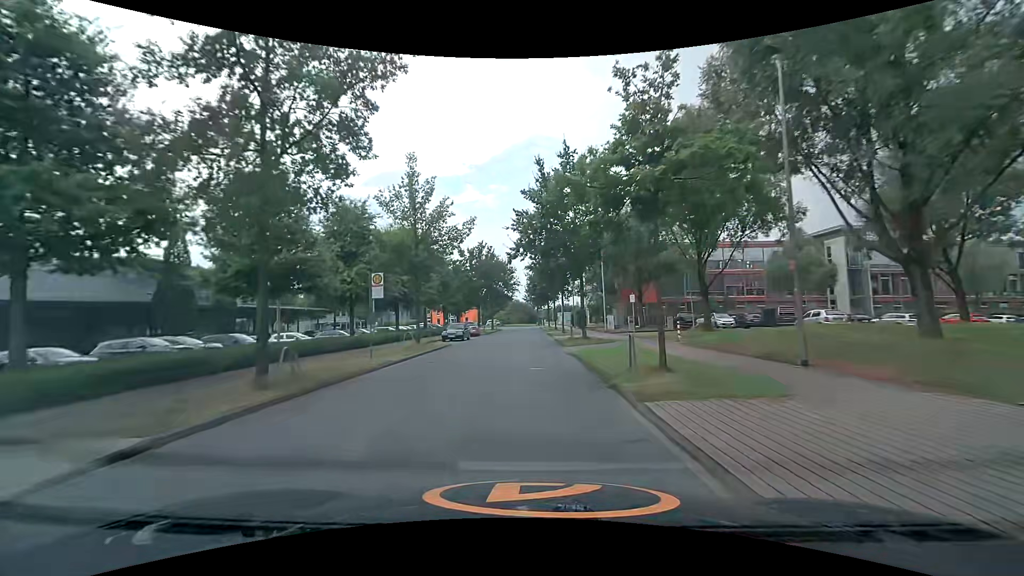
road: unclassified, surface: asphalt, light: Day
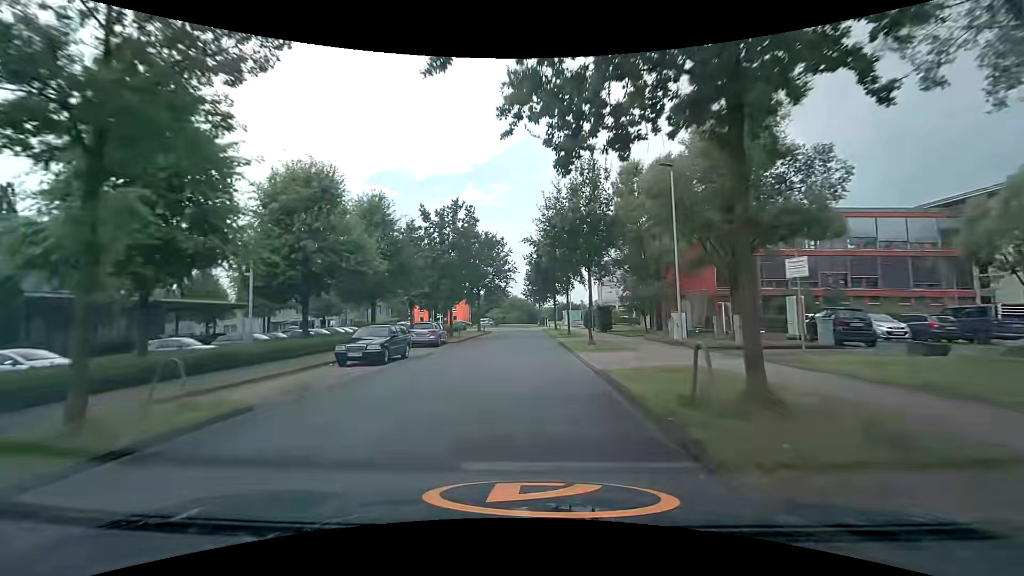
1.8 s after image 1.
(+0.1, +20.9) m; +1°
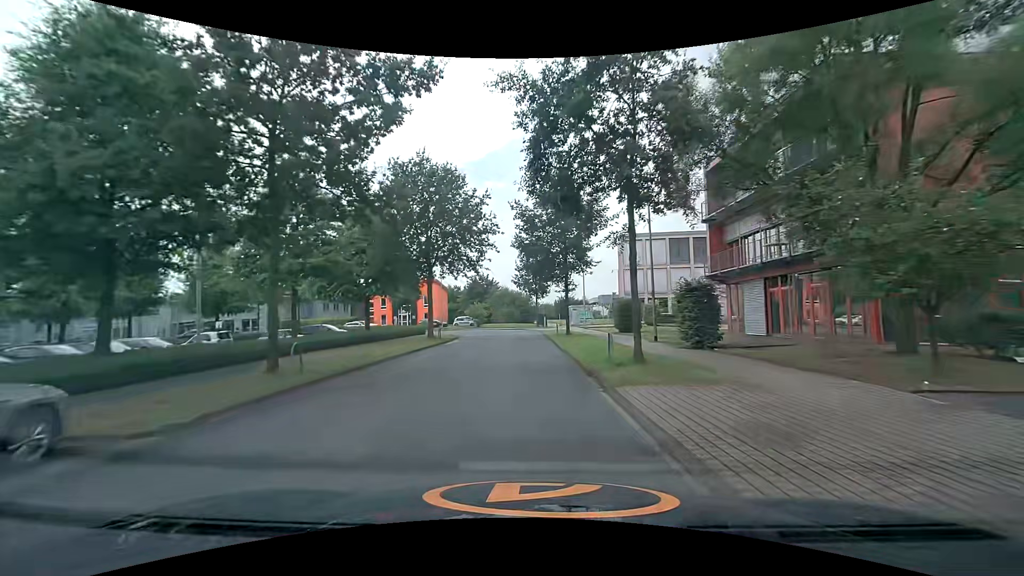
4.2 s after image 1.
(-0.1, +26.4) m; 0°
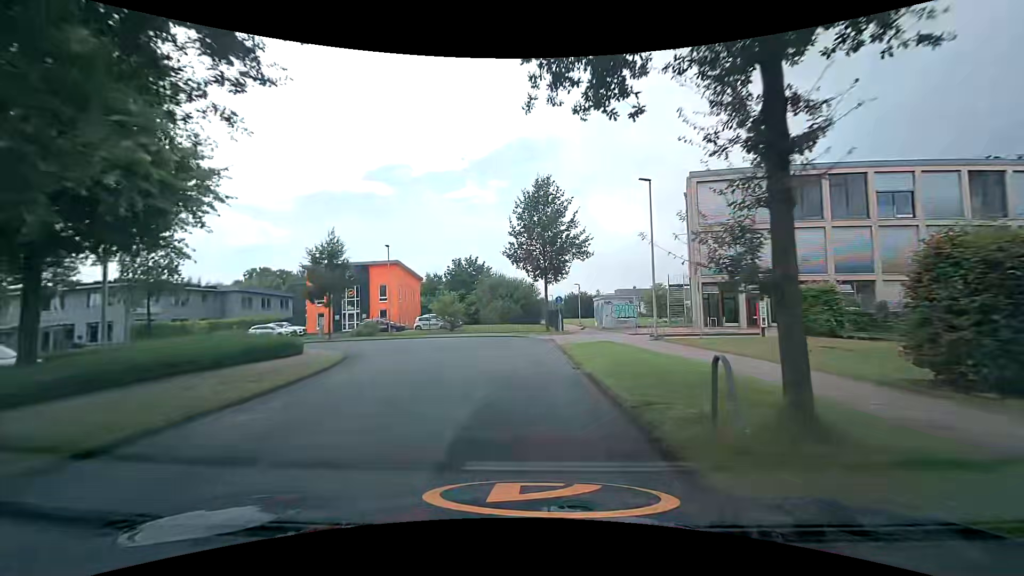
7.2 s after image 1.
(+0.1, +27.9) m; 0°
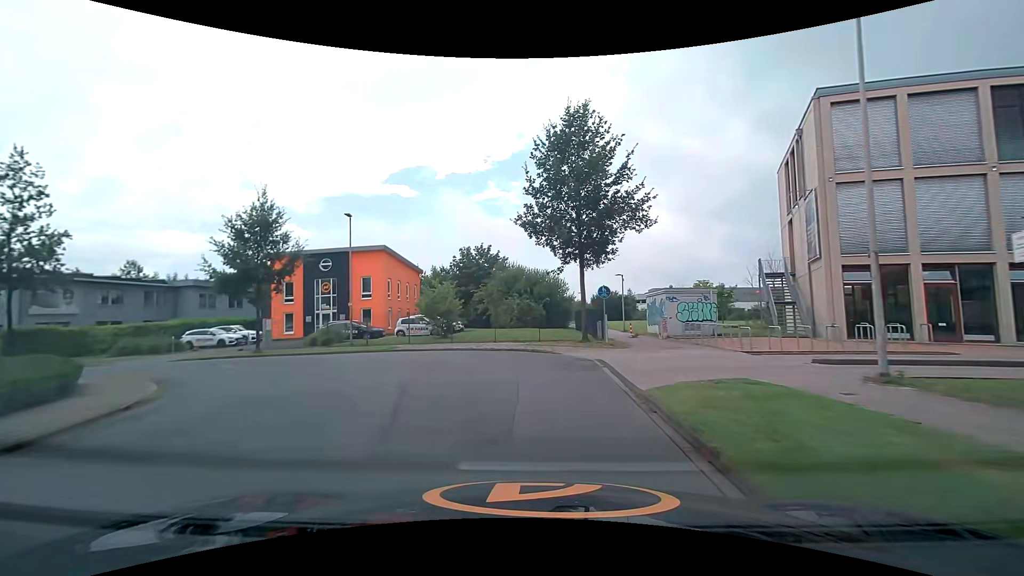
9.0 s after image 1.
(-0.2, +13.8) m; -2°
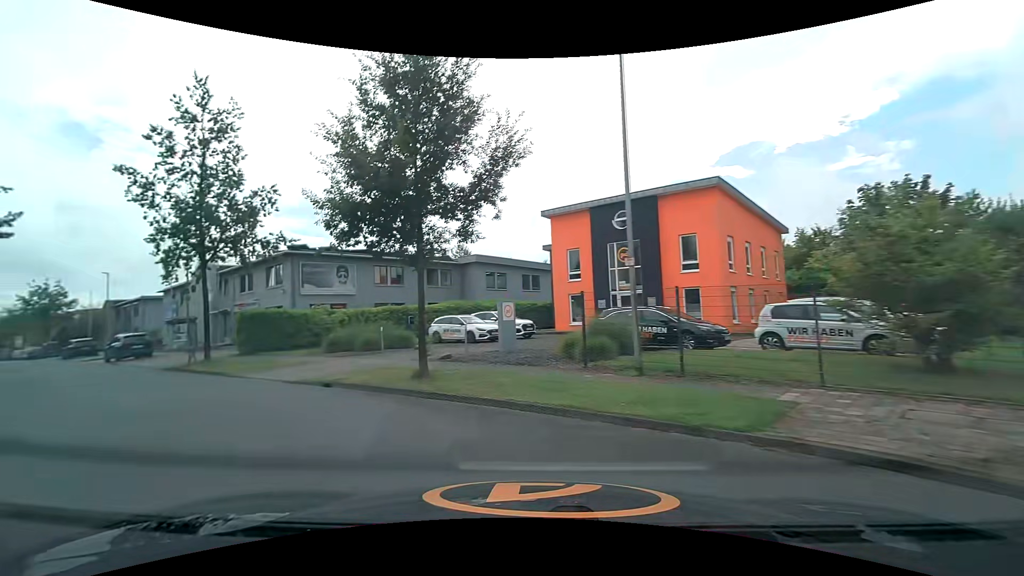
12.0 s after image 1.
(-4.4, +19.0) m; -36°
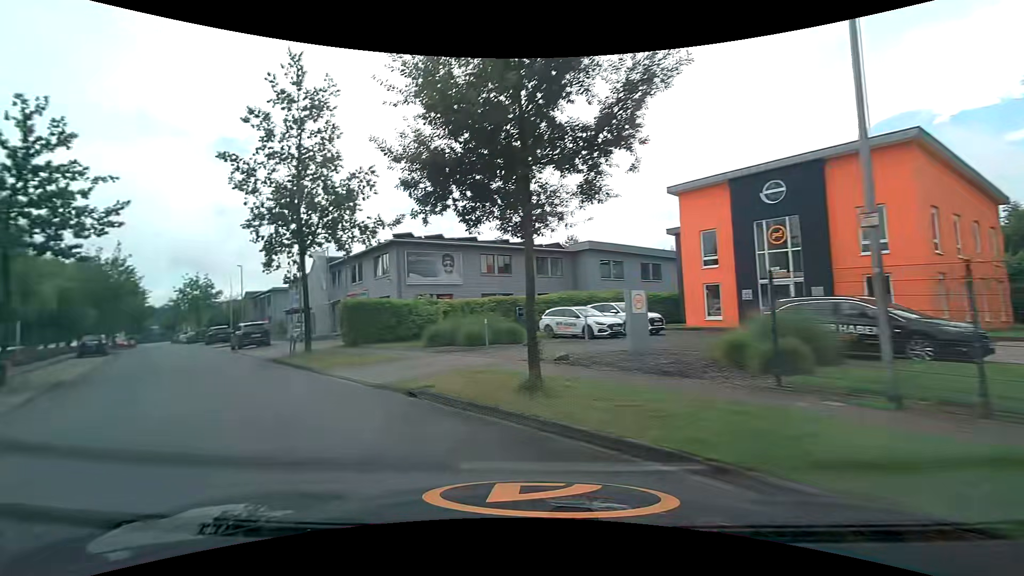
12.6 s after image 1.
(-0.4, +3.5) m; -12°
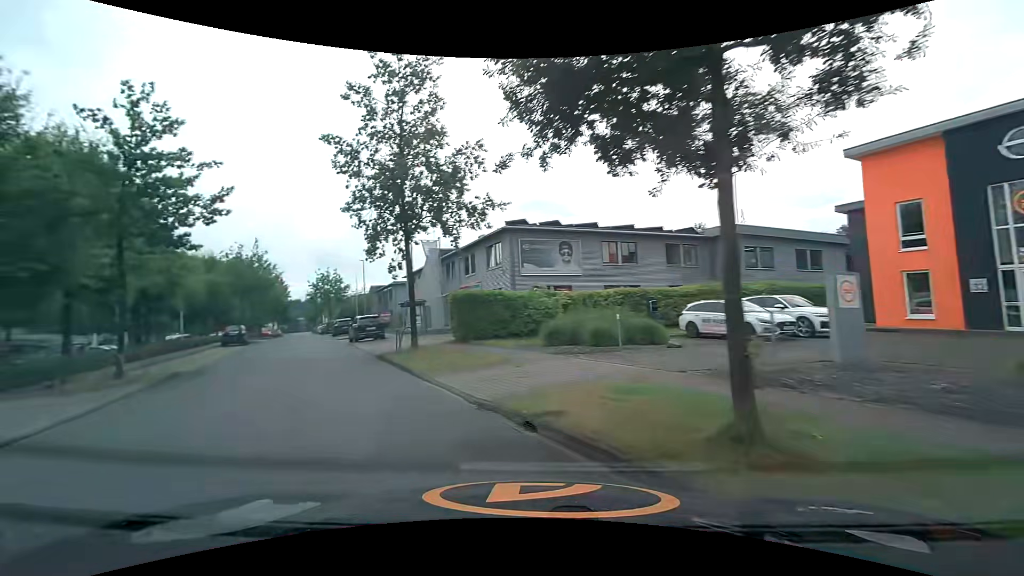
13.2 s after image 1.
(-0.4, +3.4) m; -13°
(-3, +10) (-7, +19) (-11, +28) (-15, +37) (-20, +46) (-24, +55) (-29, +64) (-33, +73) (-37, +82) (-42, +91) m
